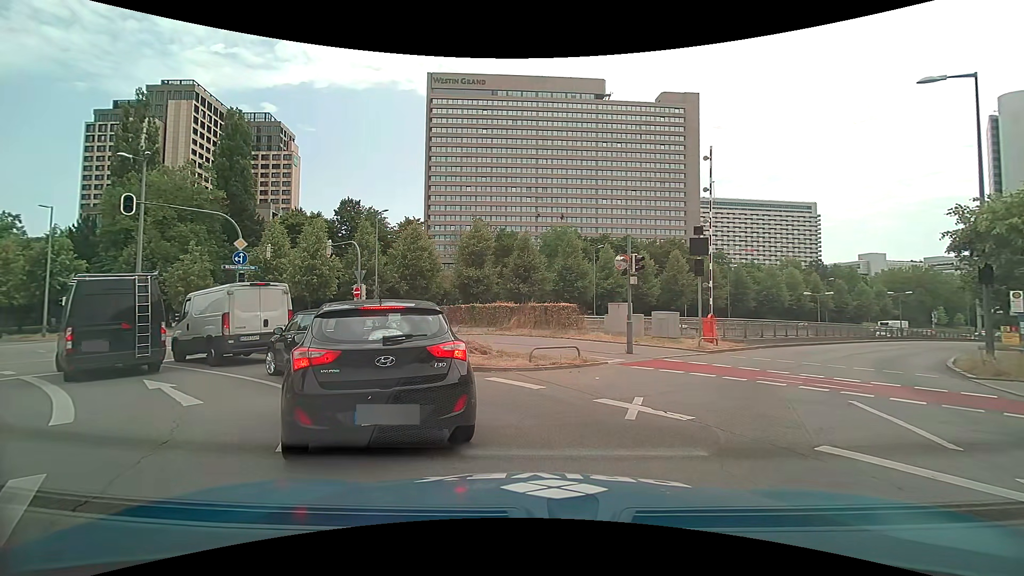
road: primary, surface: asphalt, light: Day
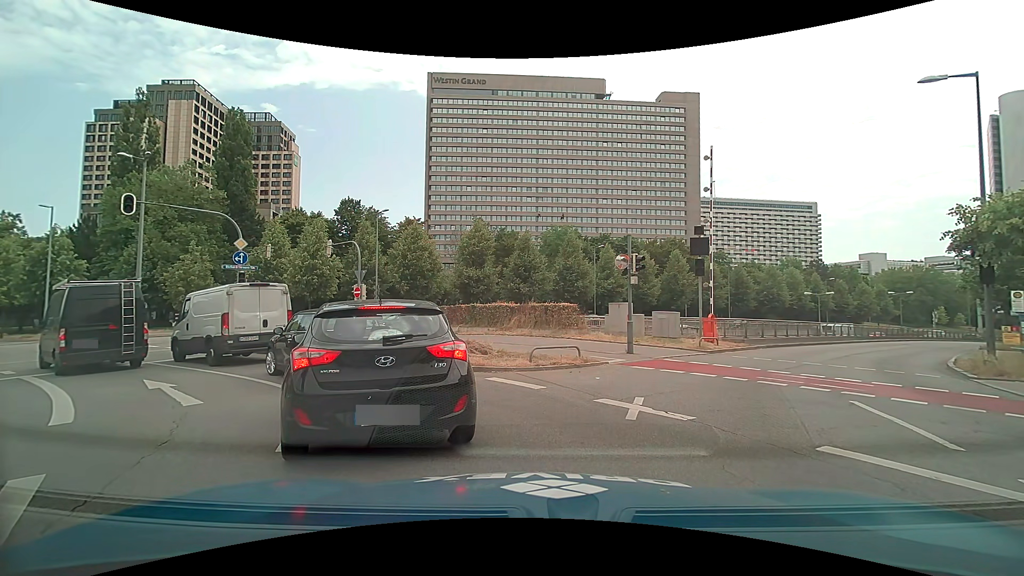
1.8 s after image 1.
(0.0, +0.1) m; 0°
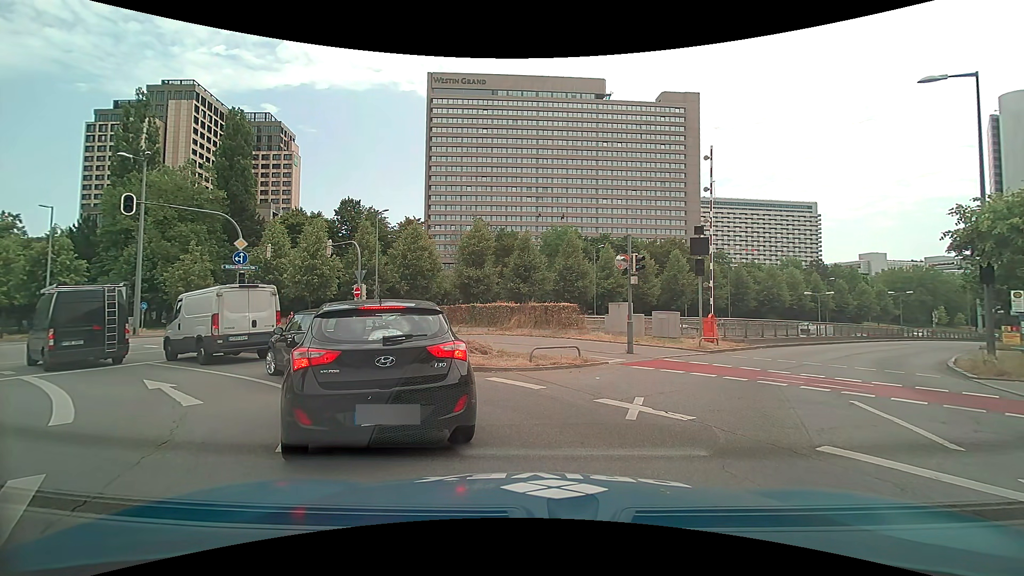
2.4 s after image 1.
(0.0, 0.0) m; 0°
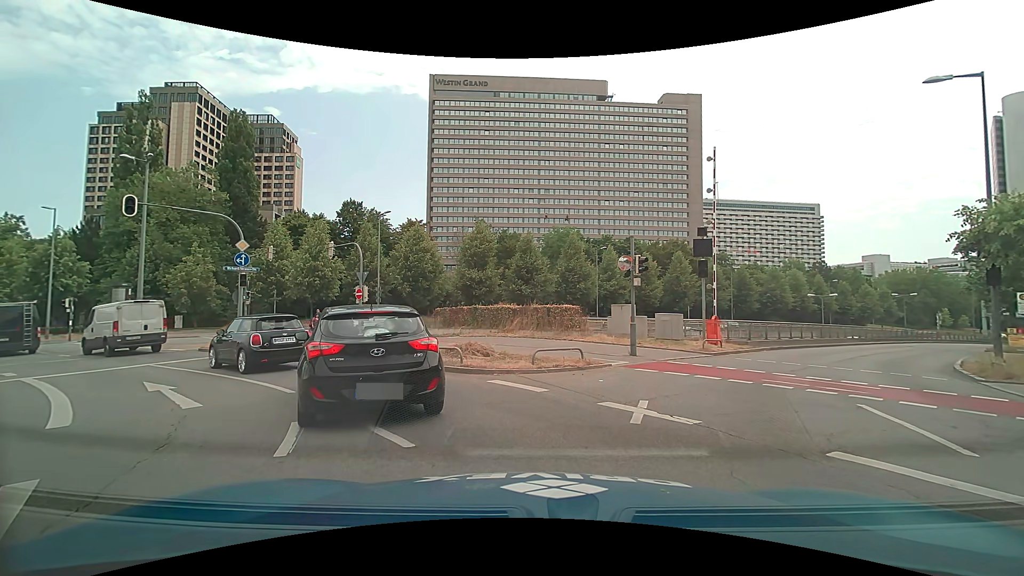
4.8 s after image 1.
(0.0, +0.1) m; 0°
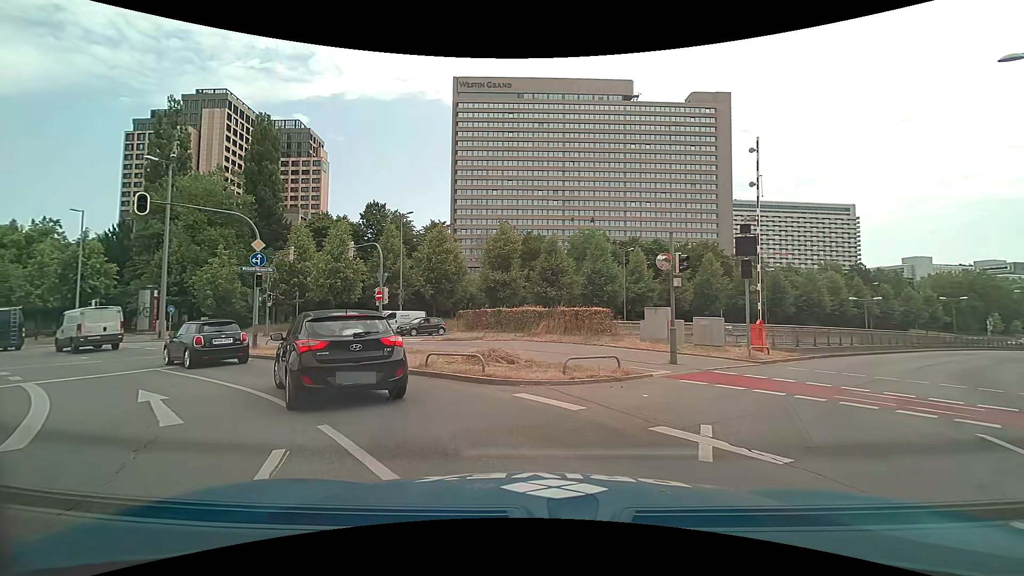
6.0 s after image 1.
(-0.1, +1.4) m; -5°
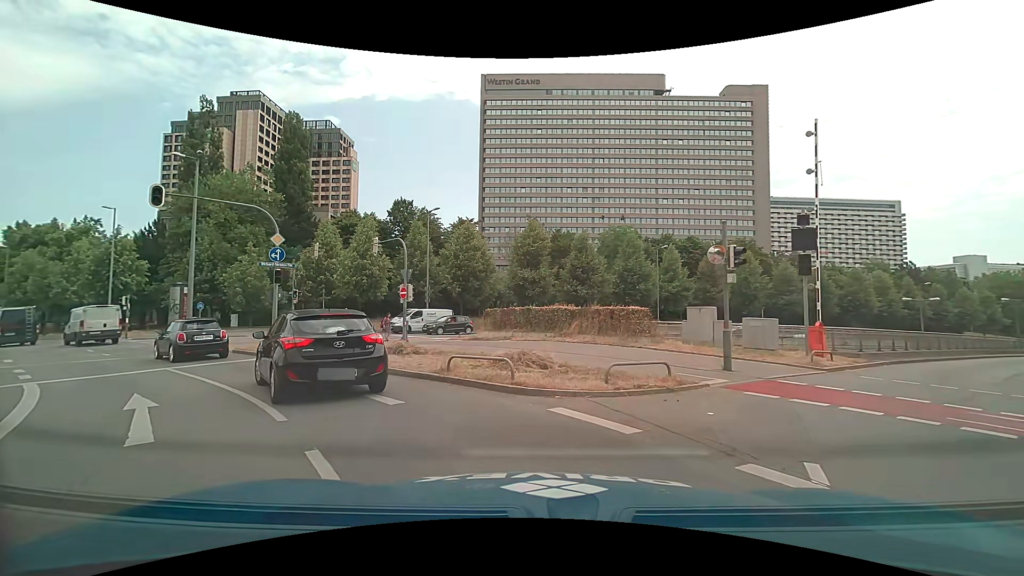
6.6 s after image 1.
(0.0, +1.4) m; -5°
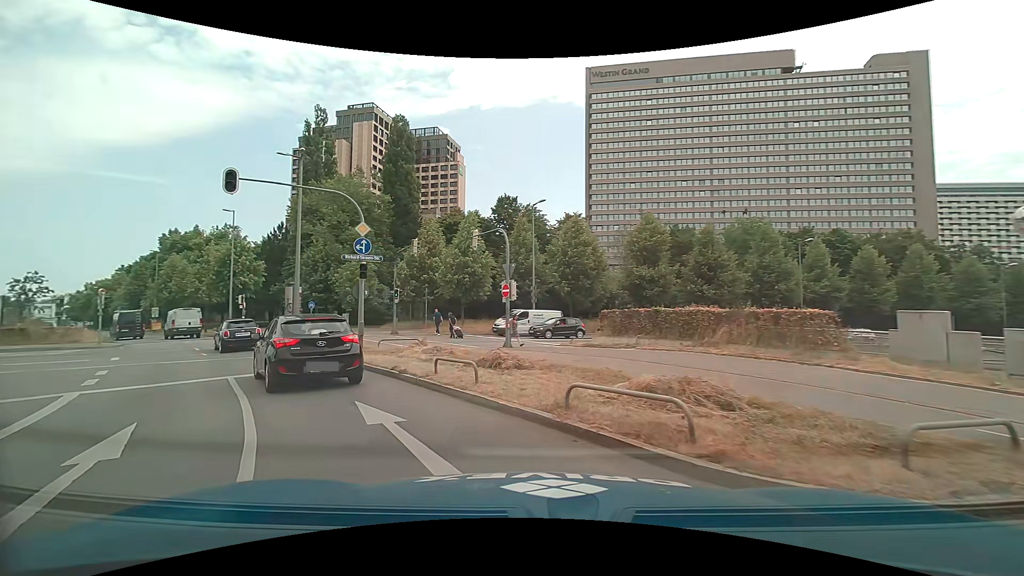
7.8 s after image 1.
(-0.2, +4.2) m; -9°
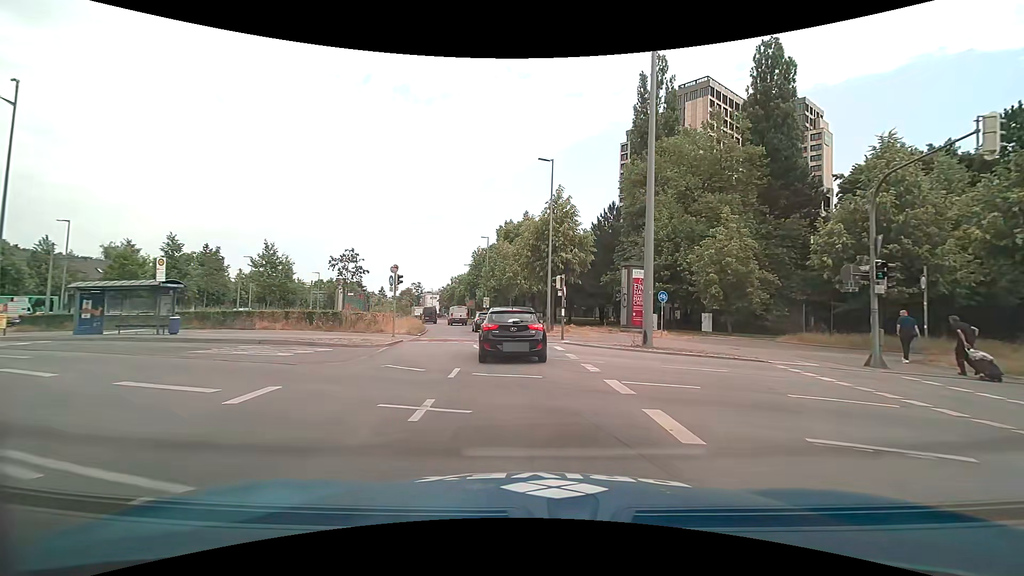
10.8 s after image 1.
(-8.1, +16.8) m; -37°
(0, +10) (-1, +20) (-2, +30) (-4, +40) (-6, +50) (-8, +59) (-11, +69) (-13, +79) (-15, +88) (-17, +98) m
